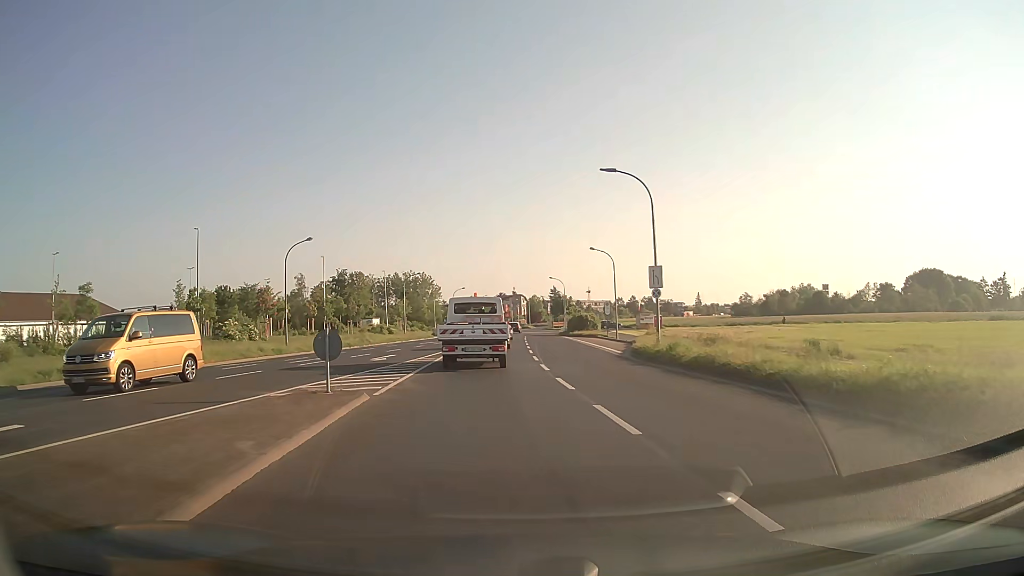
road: tertiary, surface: asphalt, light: Day
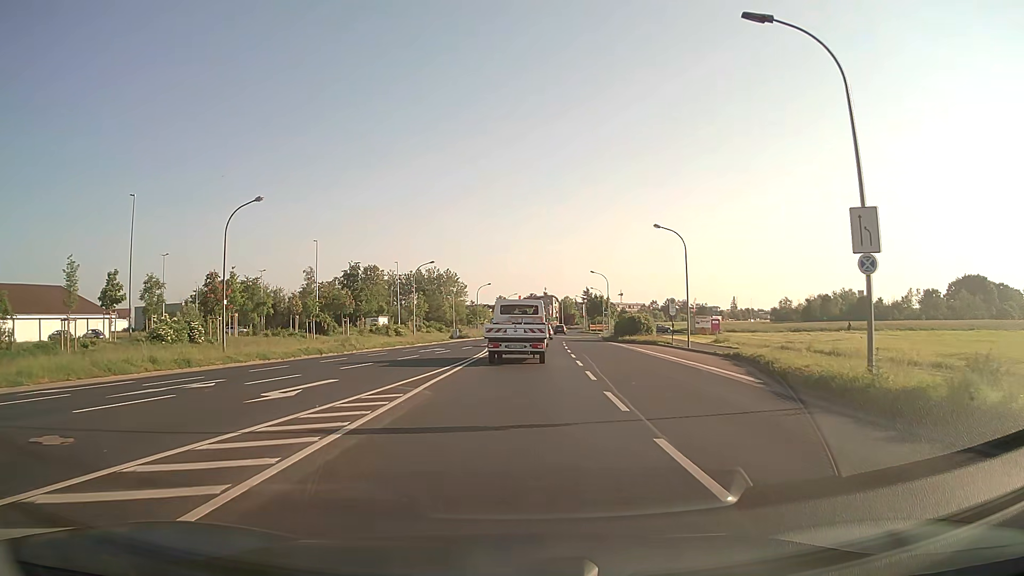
(-0.4, +15.3) m; -2°
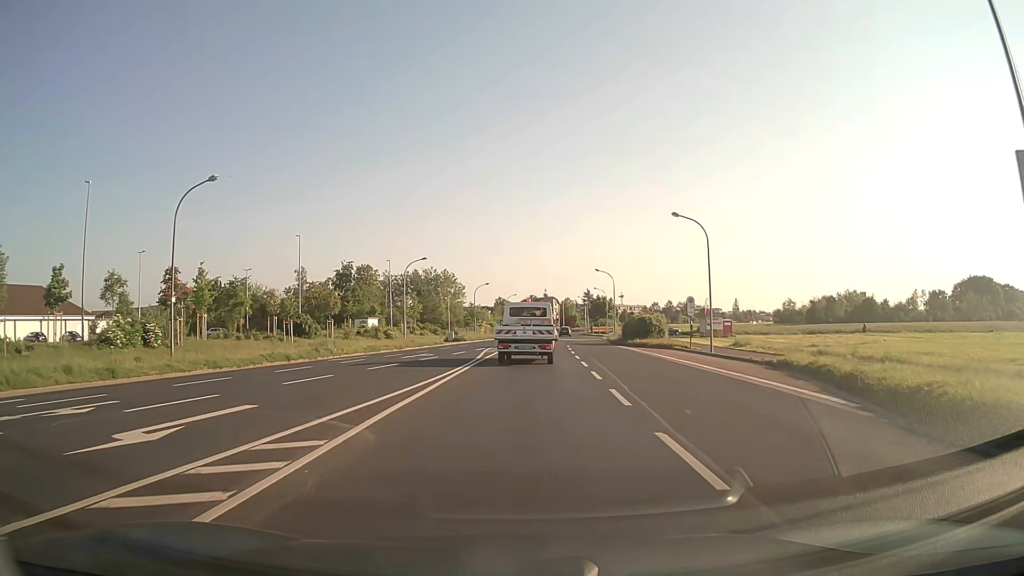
(0.0, +5.4) m; 0°
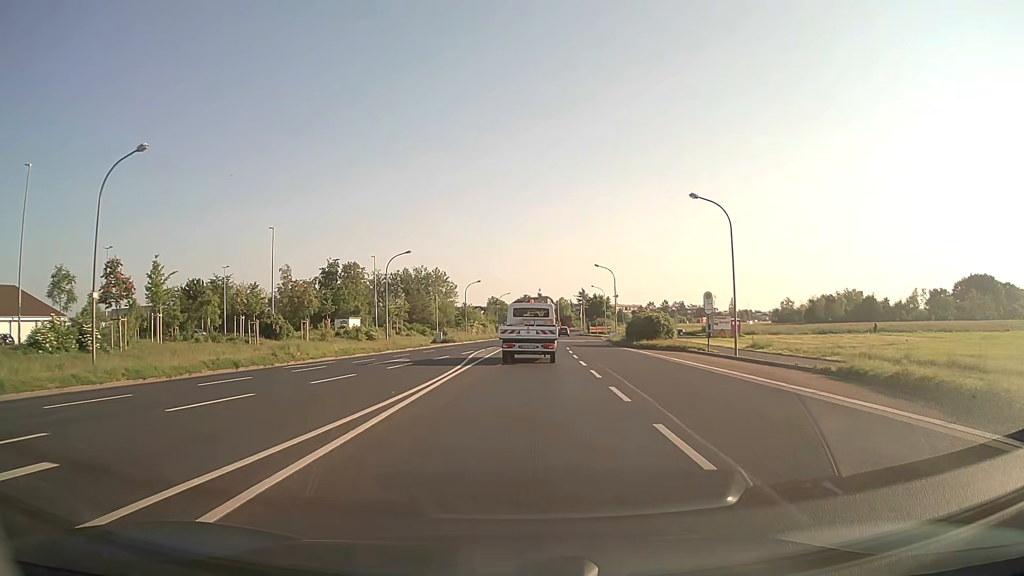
(0.0, +5.6) m; 0°
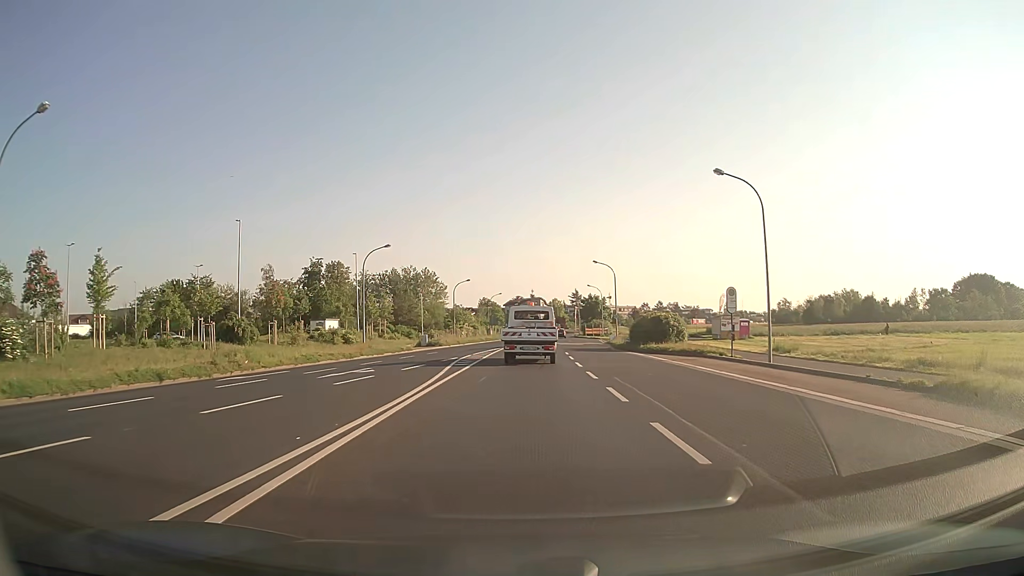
(0.0, +5.7) m; +1°
